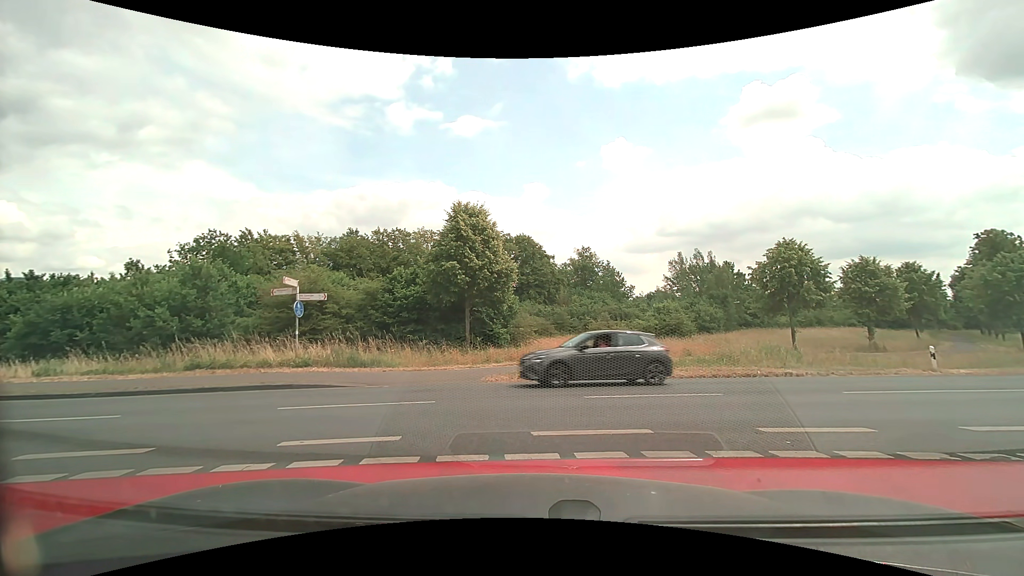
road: tertiary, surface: asphalt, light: Day
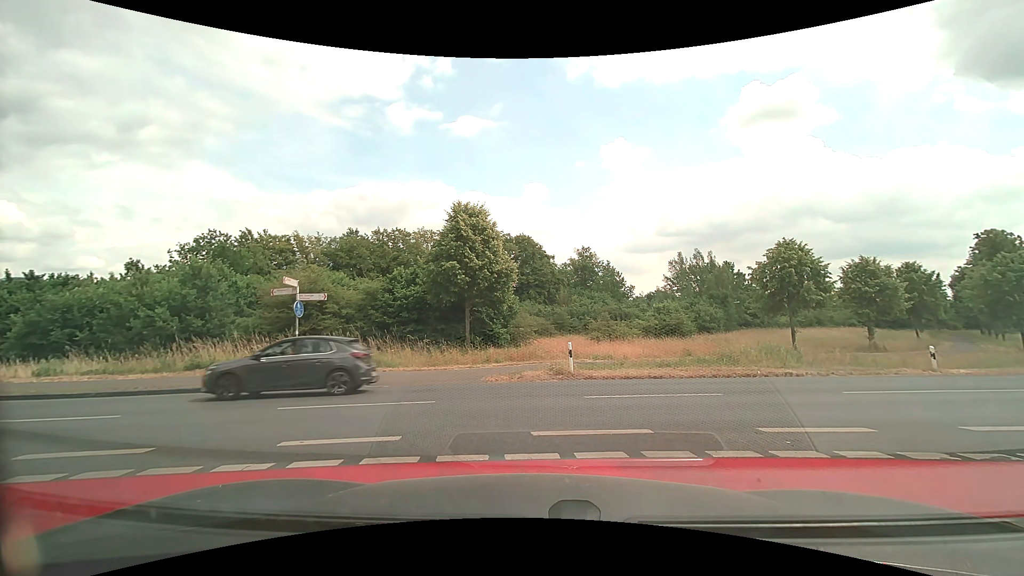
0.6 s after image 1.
(0.0, 0.0) m; 0°
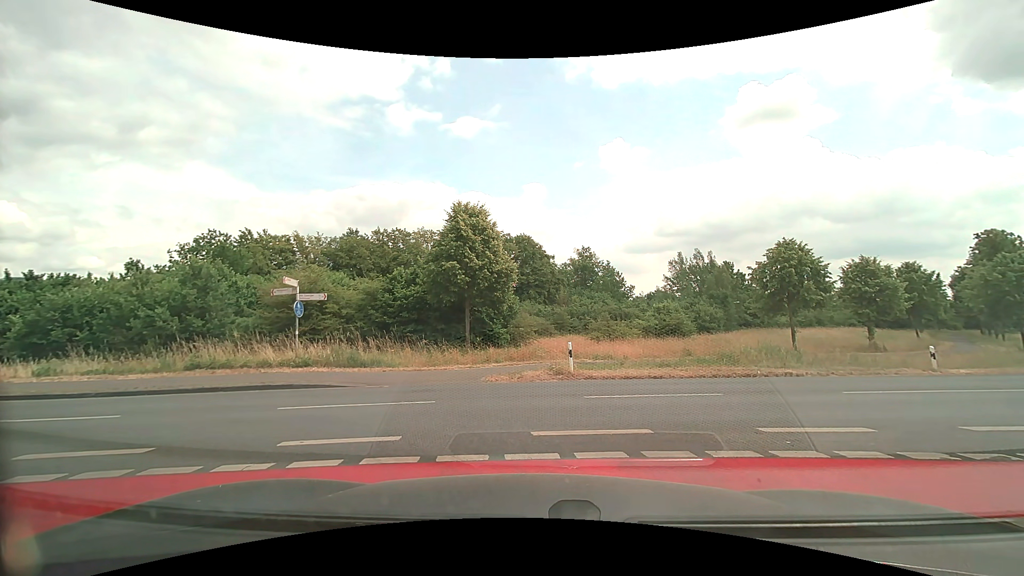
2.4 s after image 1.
(0.0, 0.0) m; 0°
